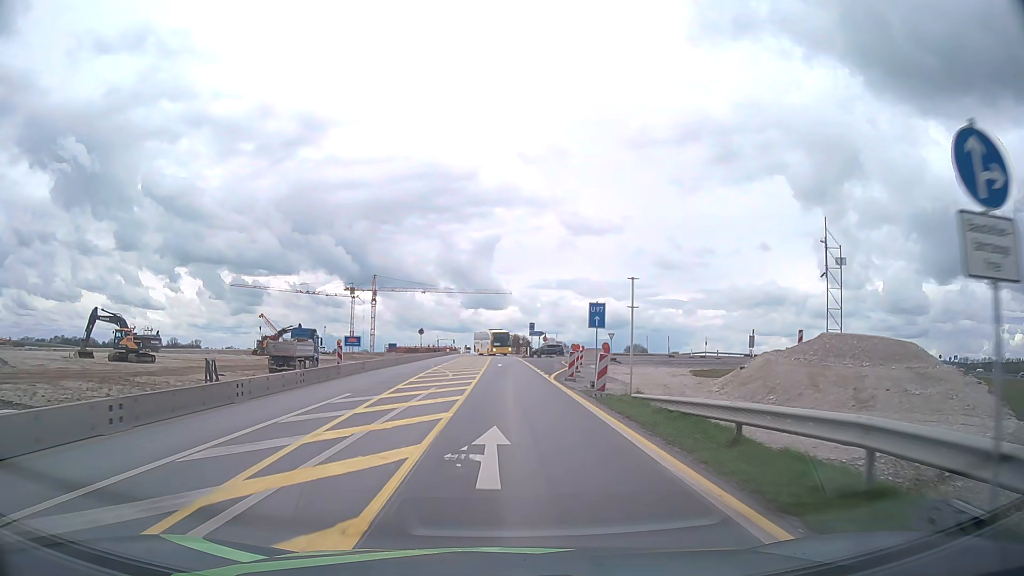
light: Day
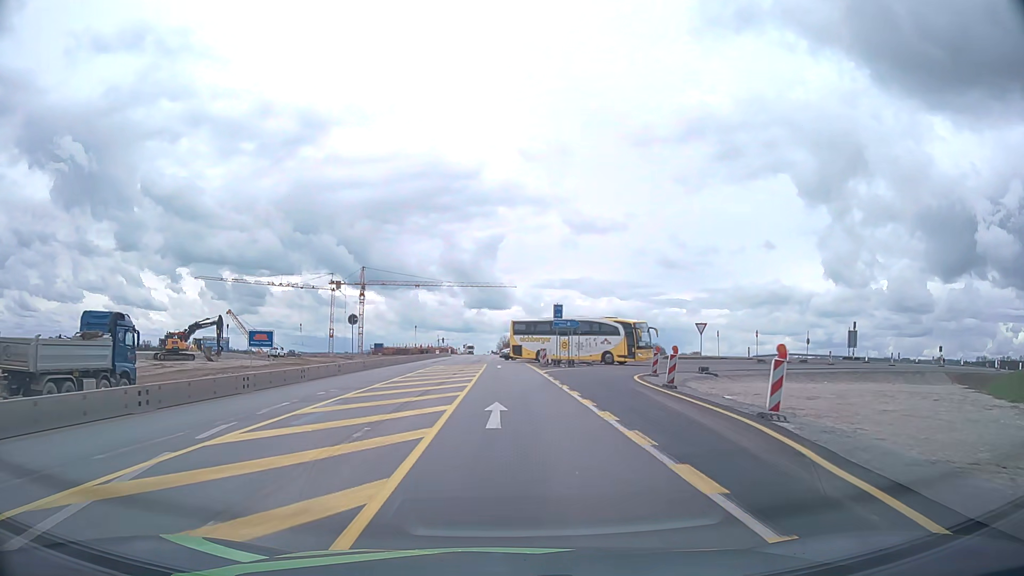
(-0.1, +33.2) m; 0°
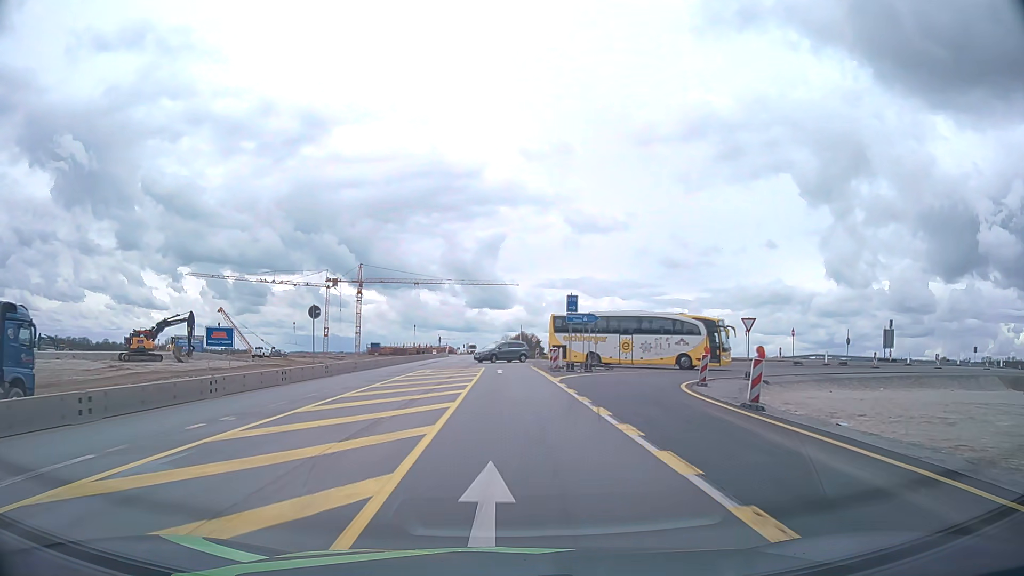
(0.0, +8.1) m; 0°
(0, +10) (0, +20) (0, +30) (0, +40) (0, +50) (0, +60) (0, +70) (0, +80) (0, +90) (-1, +100) m
